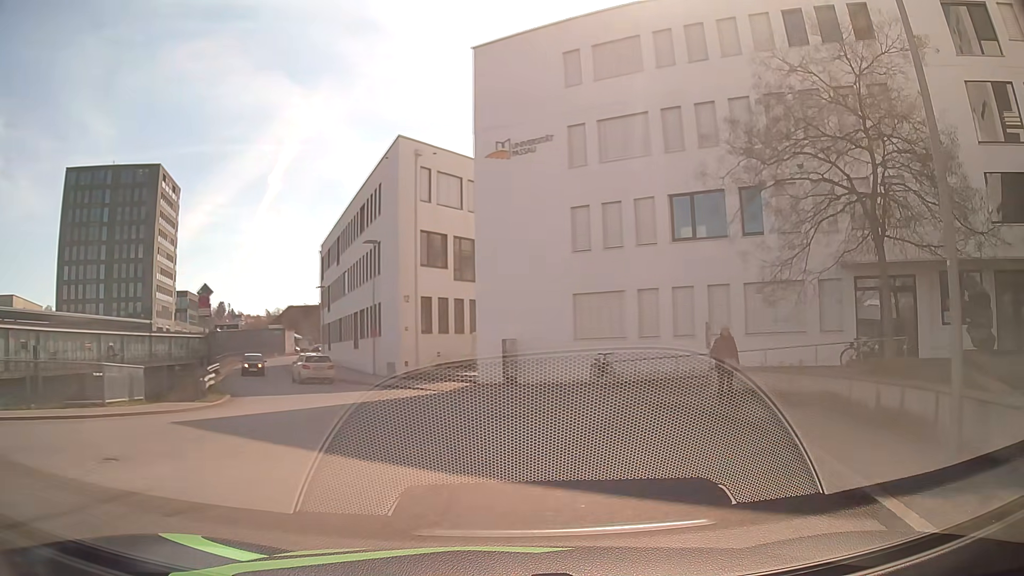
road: residential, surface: asphalt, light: Day
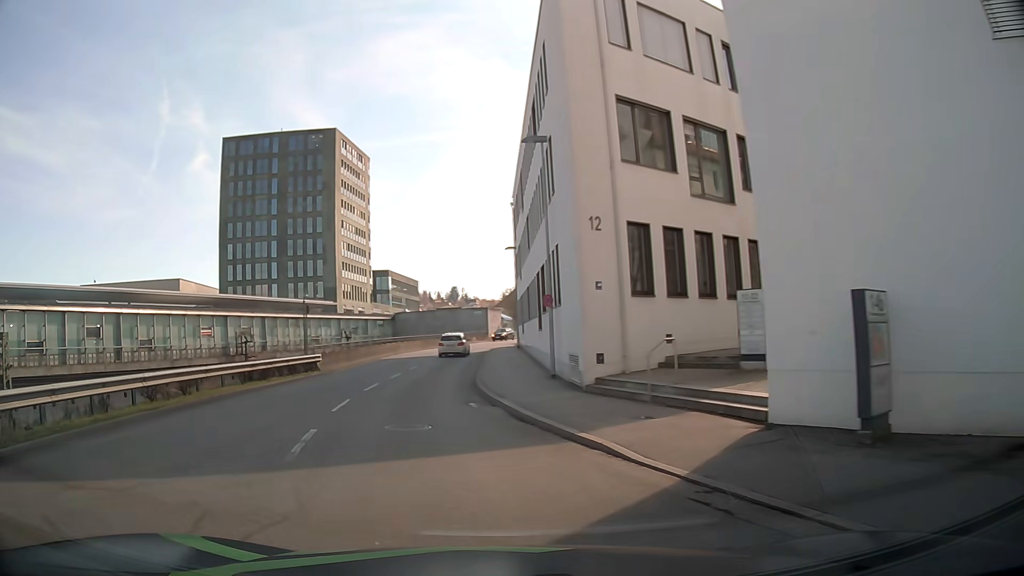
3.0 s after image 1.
(-1.2, +18.9) m; -21°
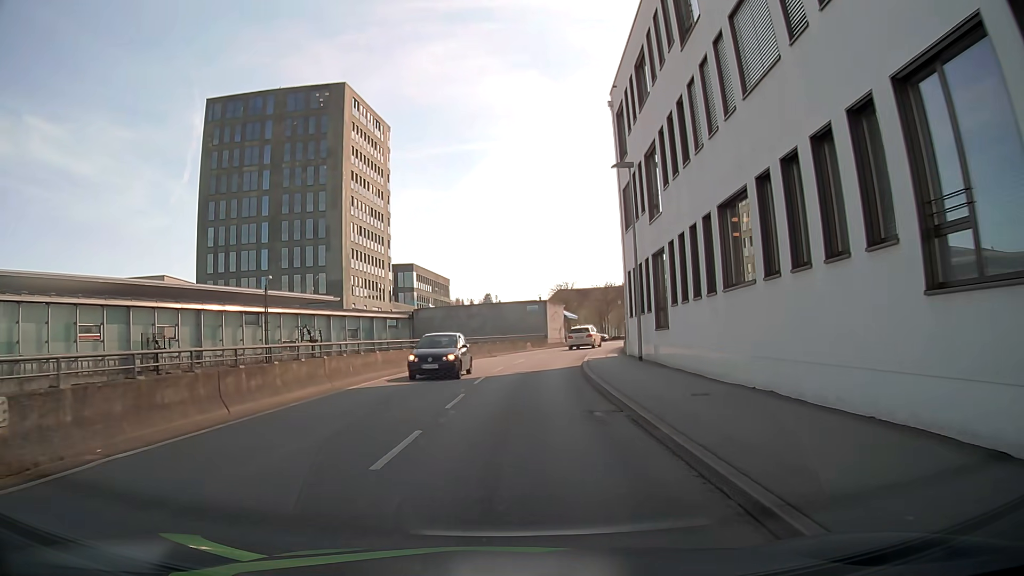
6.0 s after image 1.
(-2.1, +25.3) m; -2°
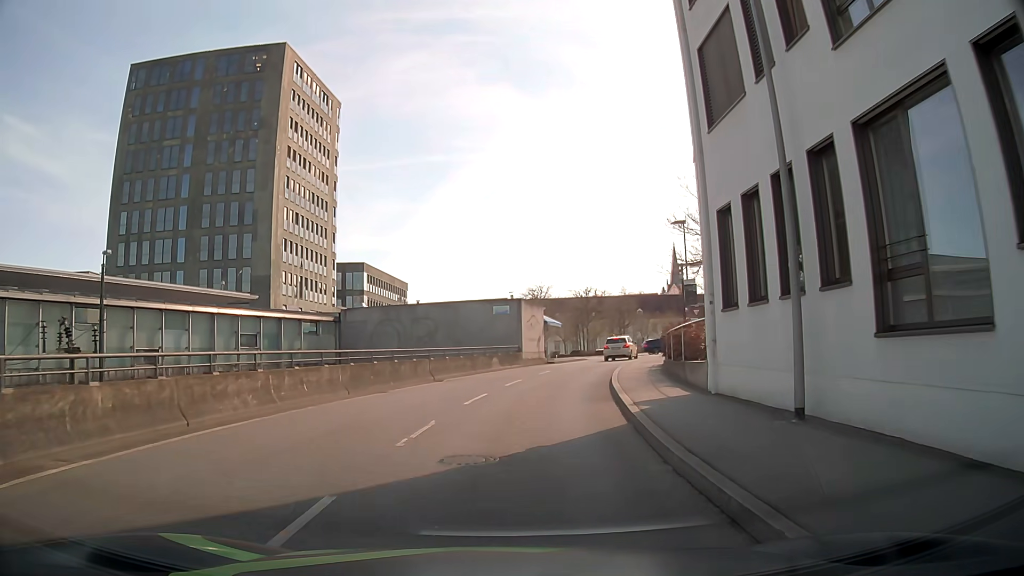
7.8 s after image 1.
(+0.3, +16.1) m; +2°
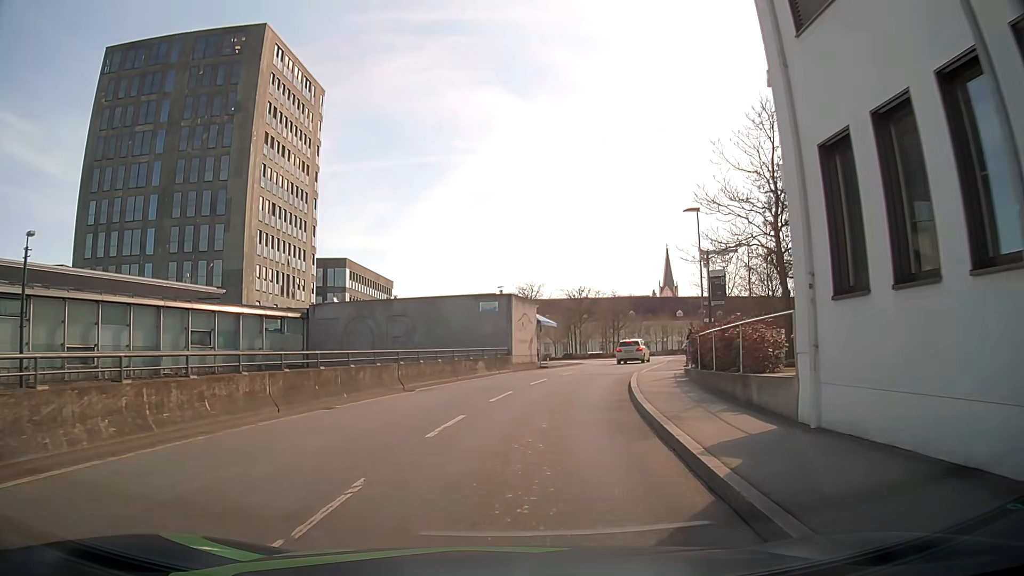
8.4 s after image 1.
(+0.1, +5.1) m; +1°
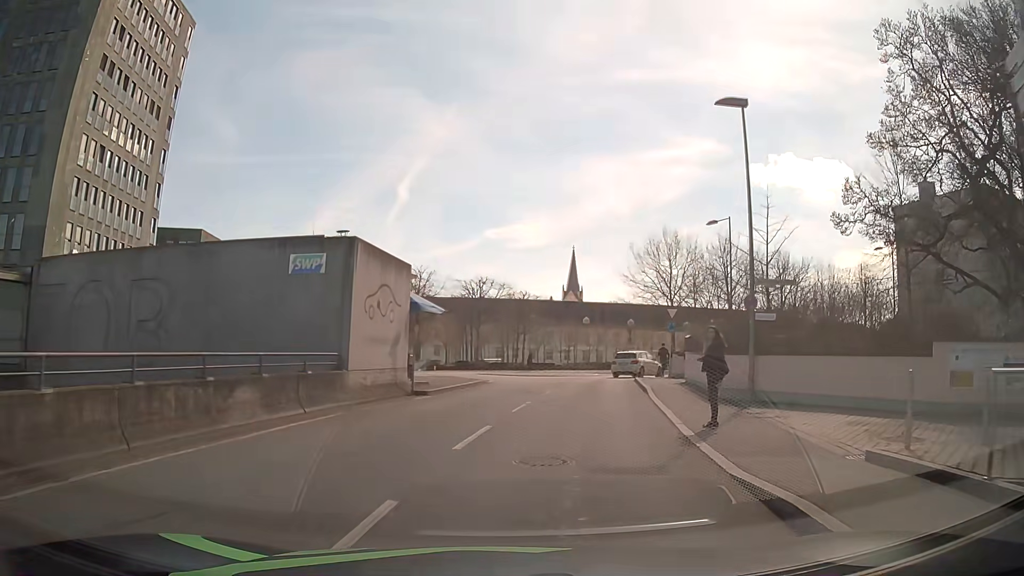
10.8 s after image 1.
(+1.3, +18.8) m; +10°
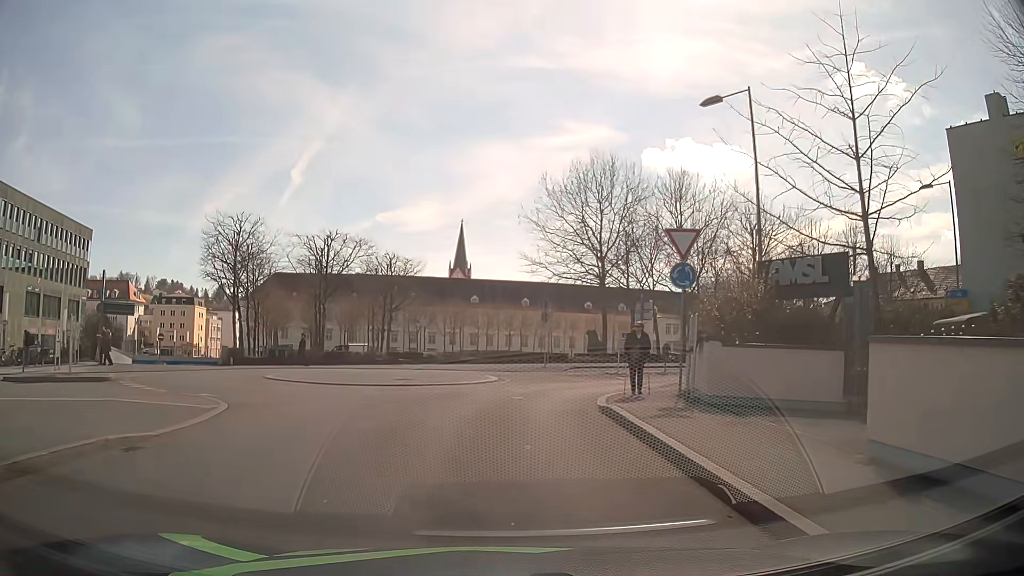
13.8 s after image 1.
(+2.2, +21.2) m; +9°
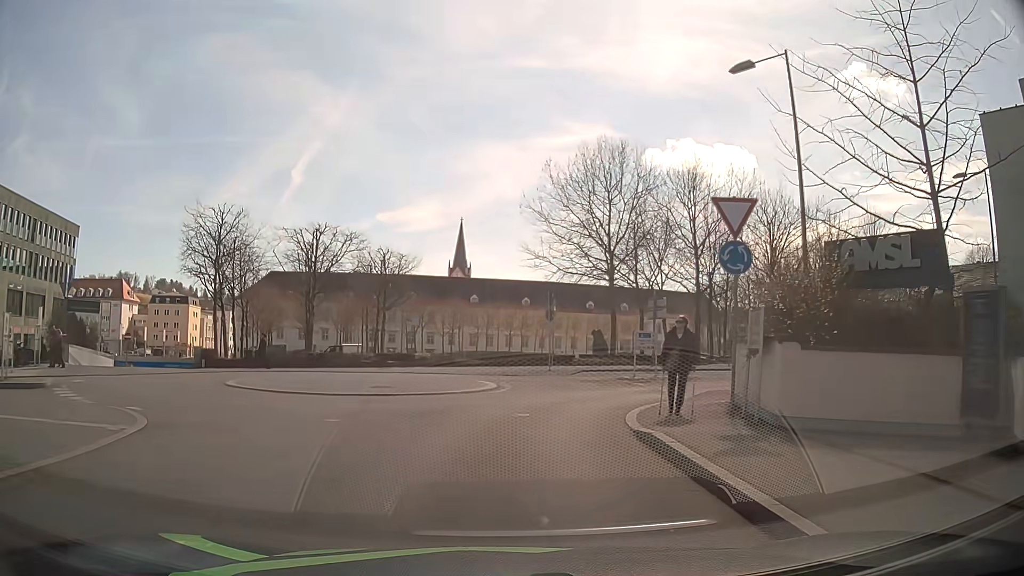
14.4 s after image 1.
(0.0, +3.4) m; 0°
(0, +10) (+3, +19) (+11, +25) (+20, +29) (+30, +33) (+39, +36) (+49, +38) (+59, +39) (+69, +37) (+78, +35) m
